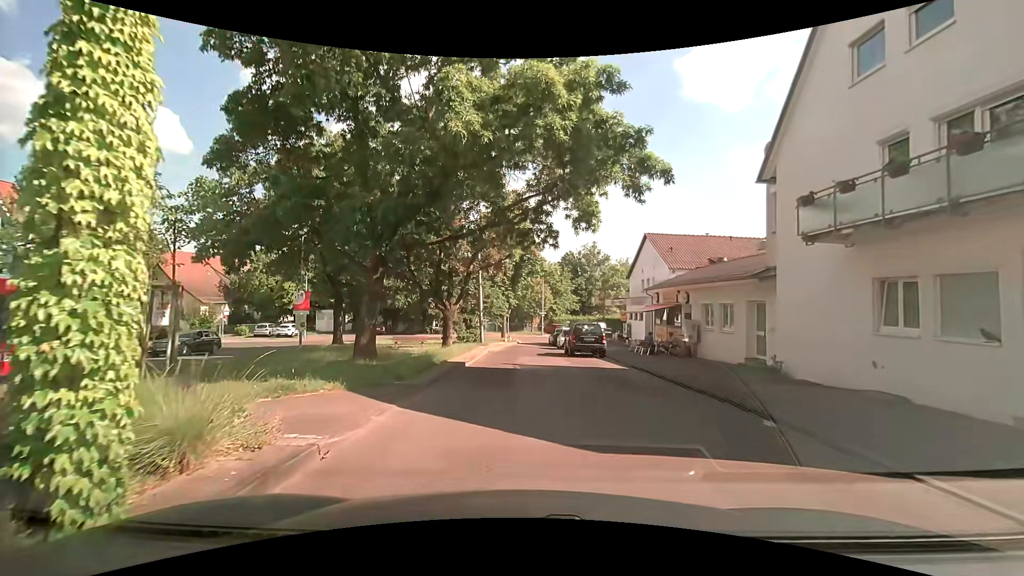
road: residential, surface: asphalt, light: Day
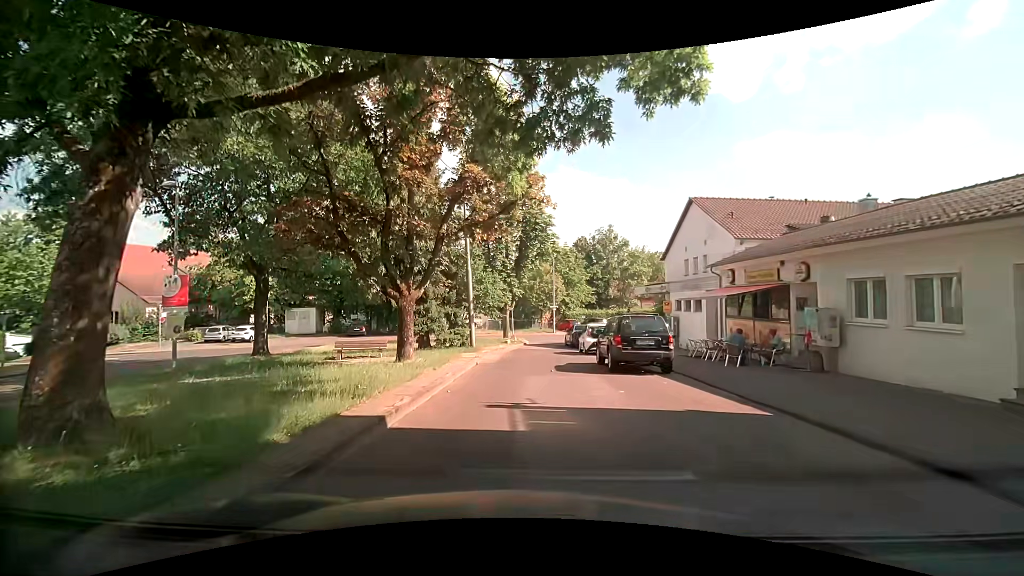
(-0.1, +10.0) m; -1°
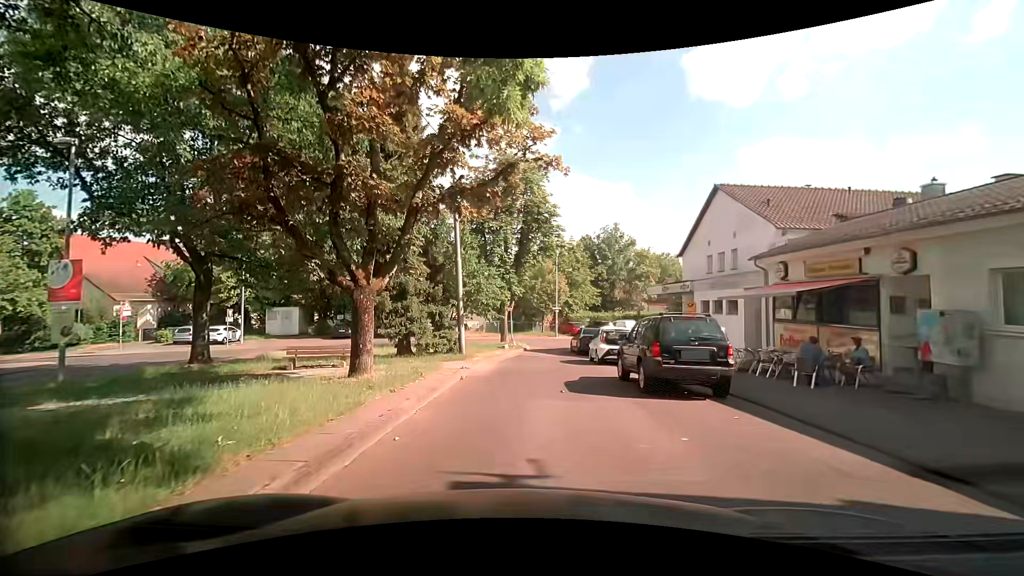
(-0.1, +4.0) m; -2°
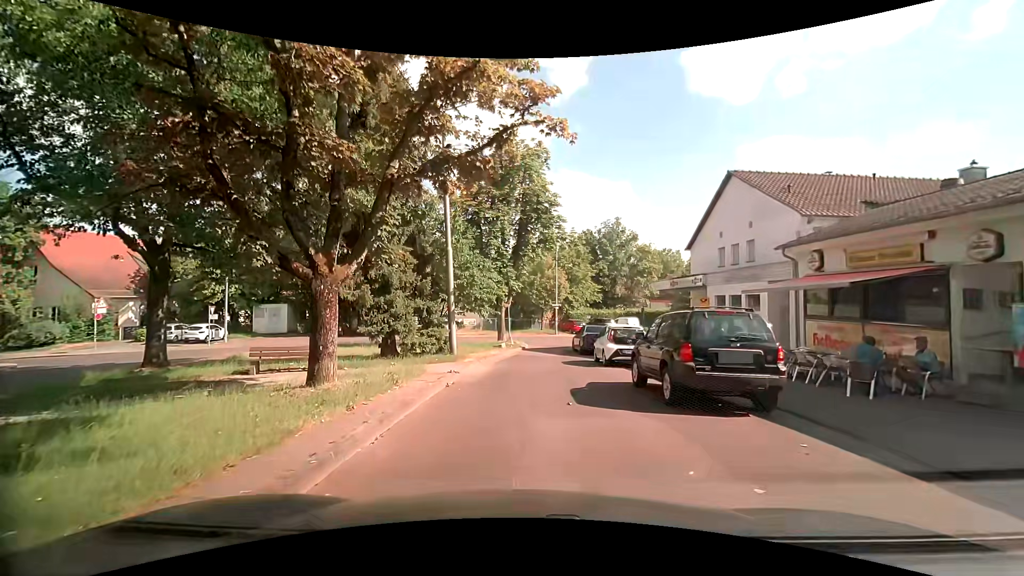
(0.0, +2.0) m; 0°
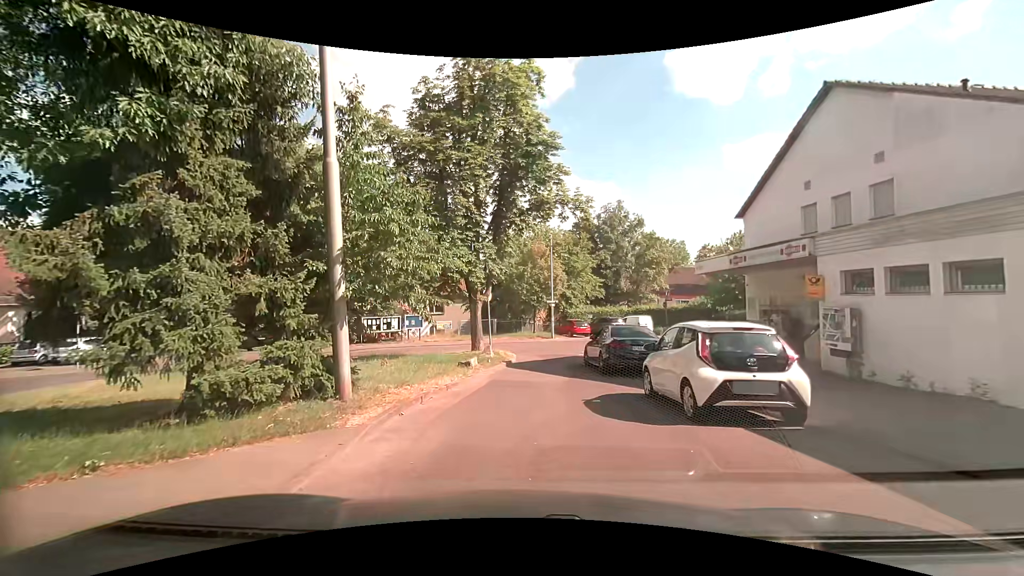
(+0.3, +9.7) m; +3°
